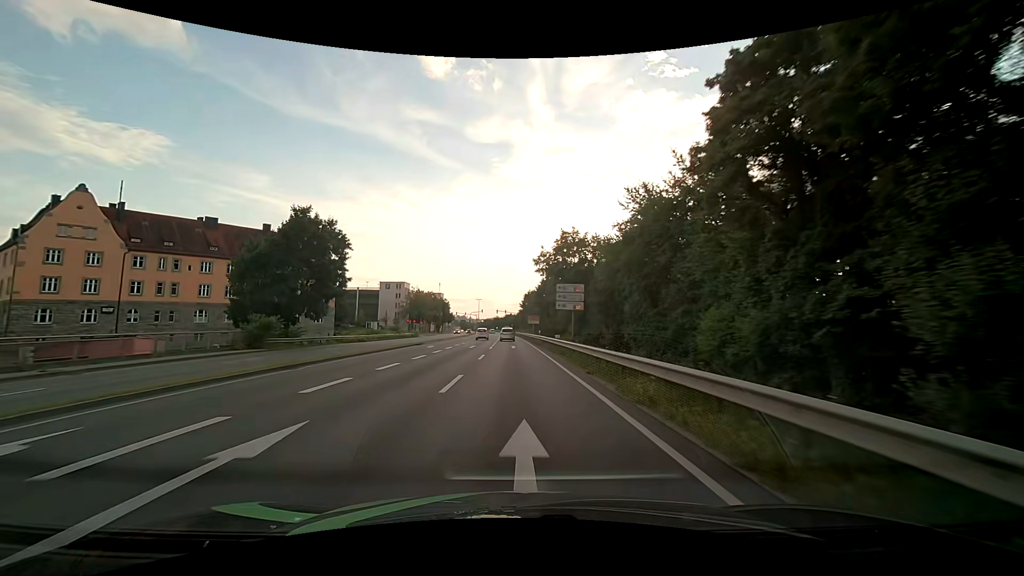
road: primary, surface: asphalt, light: Day
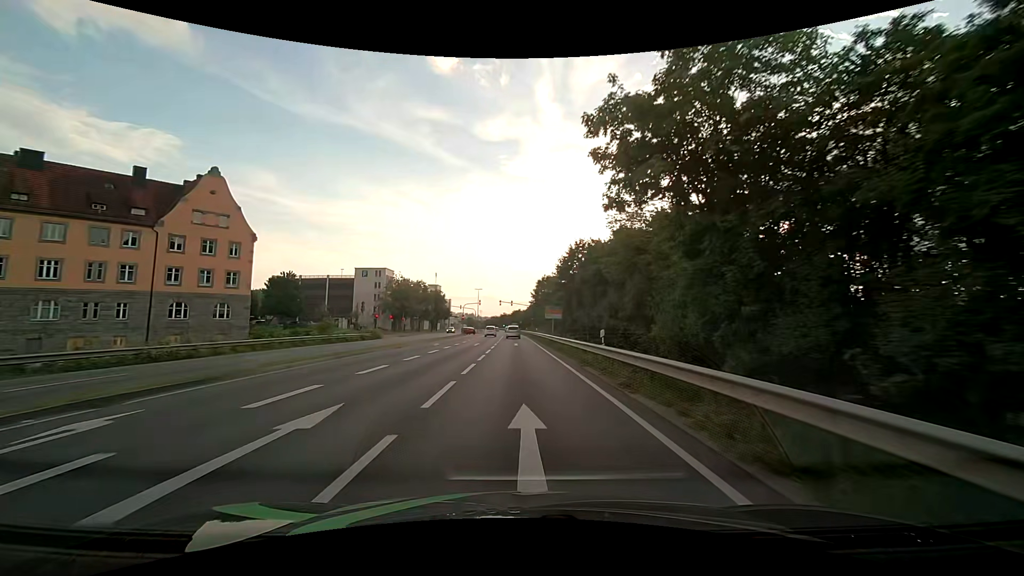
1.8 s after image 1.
(-0.3, +32.4) m; -1°
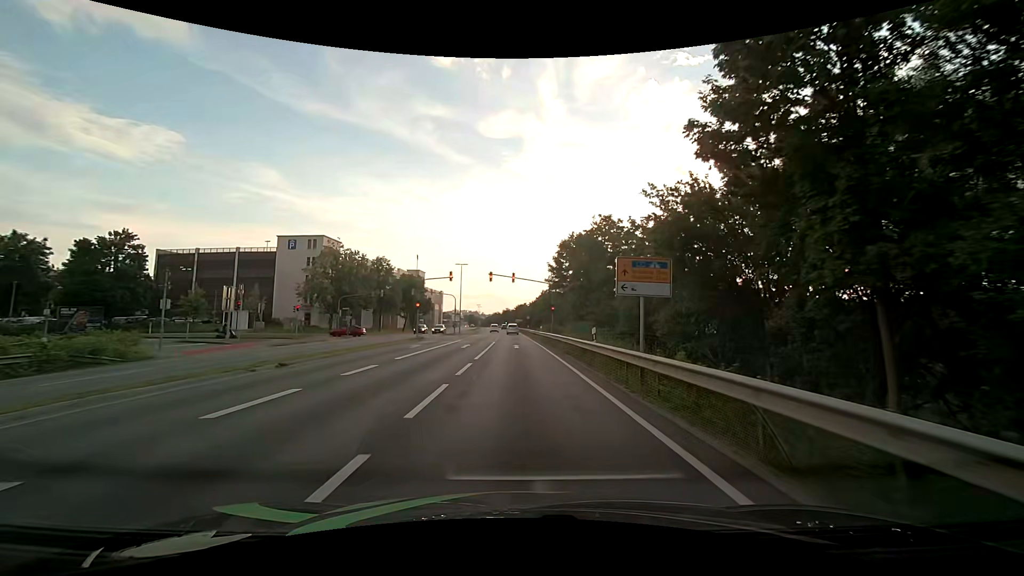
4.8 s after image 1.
(-0.2, +42.1) m; 0°
(0, +10) (0, +20) (0, +30) (0, +40) (0, +50) (0, +60) (-1, +70) (-1, +80) (-1, +90) (-2, +100) m
